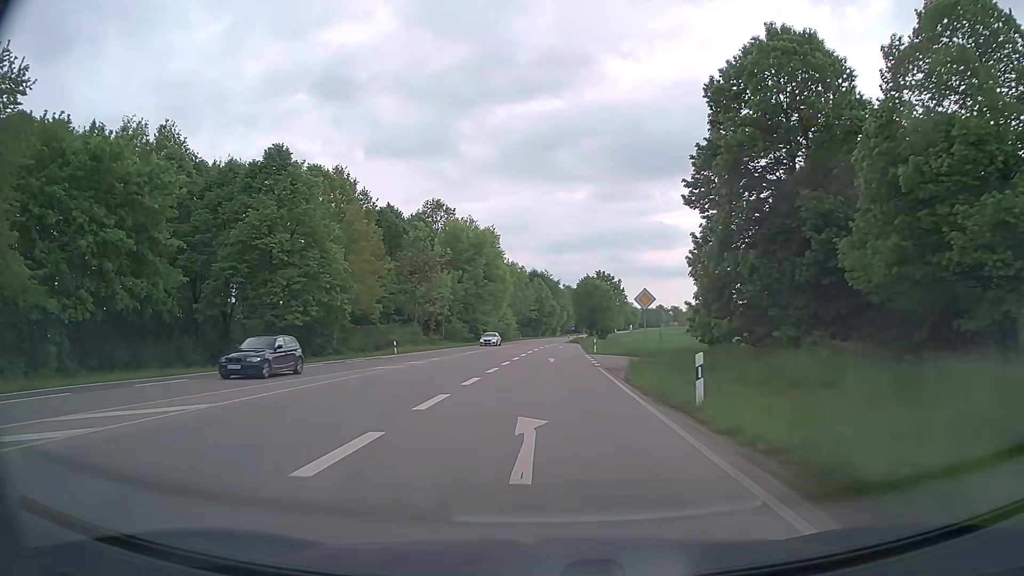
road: secondary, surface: asphalt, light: Day
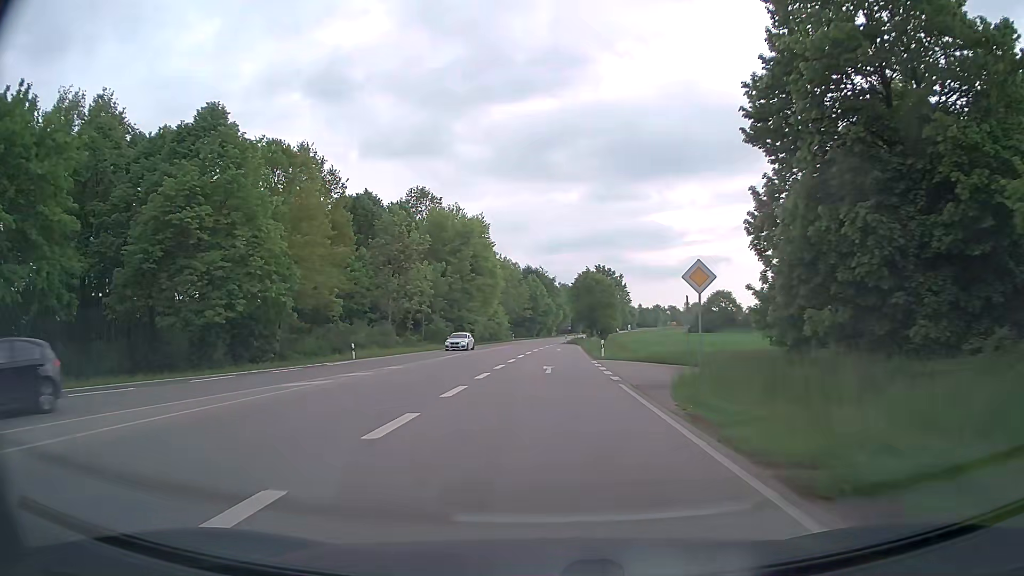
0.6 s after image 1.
(0.0, +9.7) m; +1°
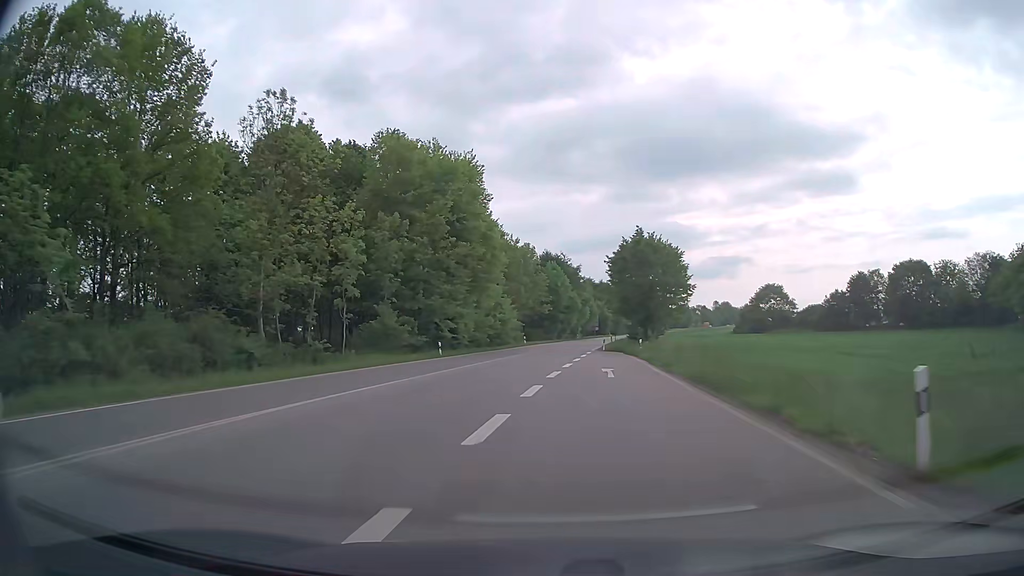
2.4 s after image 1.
(-0.3, +30.6) m; -2°
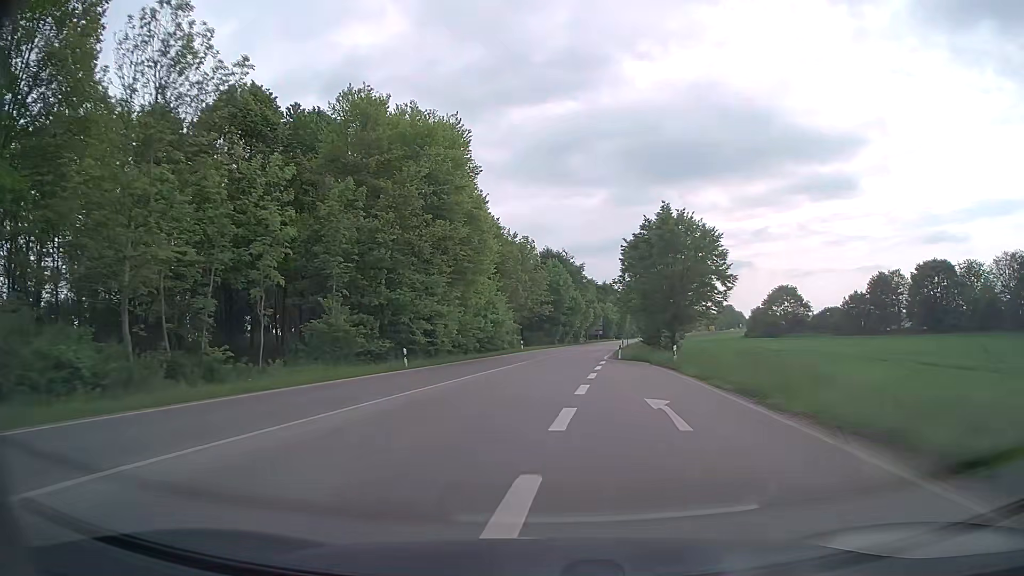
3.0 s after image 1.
(0.0, +10.6) m; 0°
(0, +10) (0, +20) (+1, +30) (+1, +40) (+2, +50) (+4, +60) (+5, +70) (+6, +80) (+8, +90) (+10, +99) m
